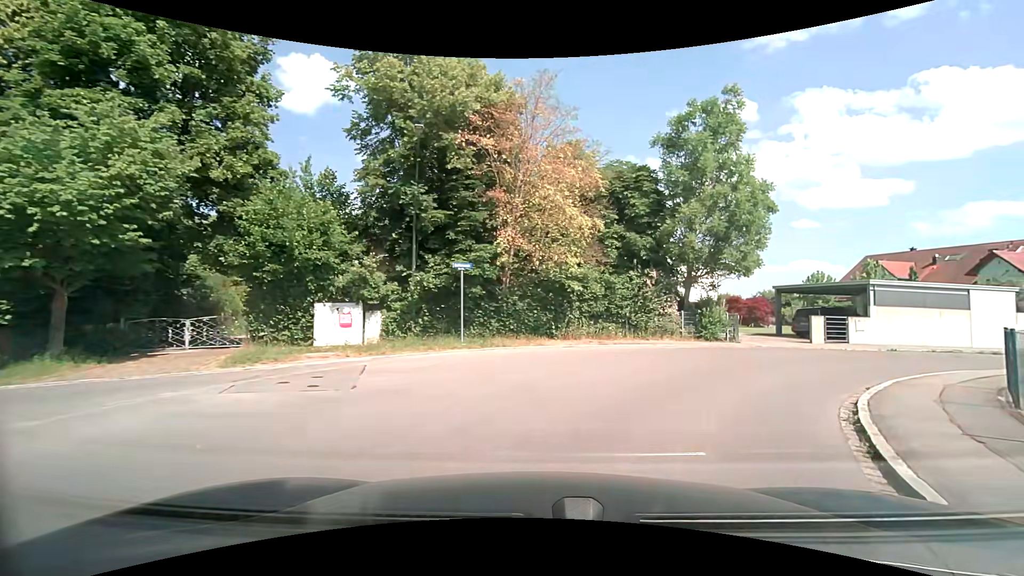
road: residential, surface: asphalt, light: Day
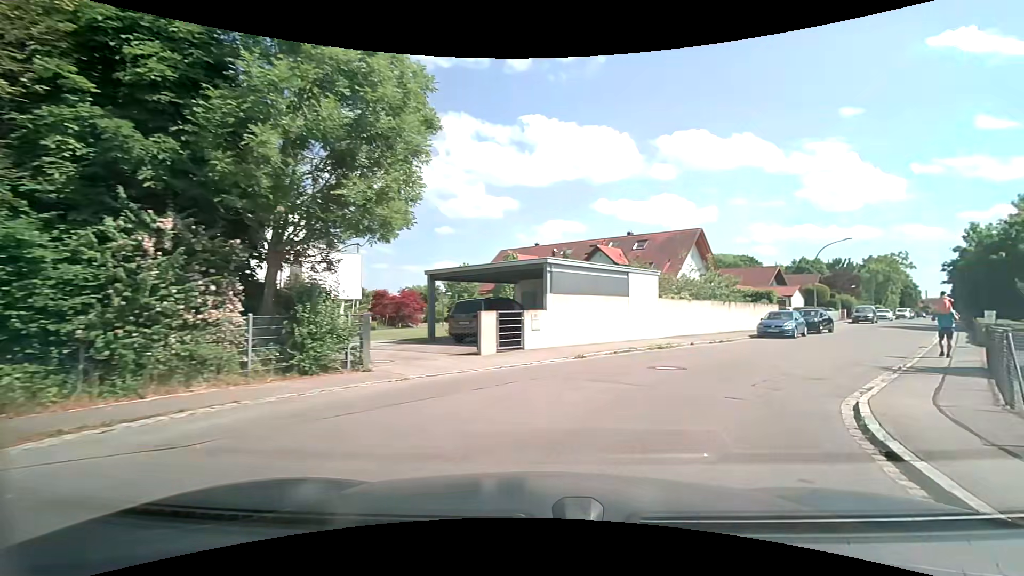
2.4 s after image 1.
(+3.8, +11.7) m; +38°
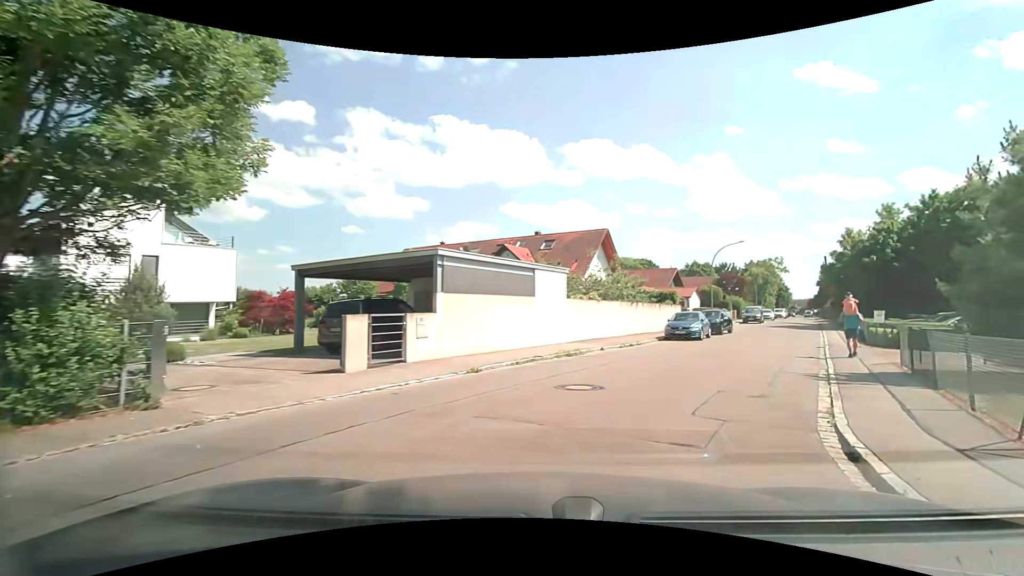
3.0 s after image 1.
(+0.2, +3.0) m; +9°
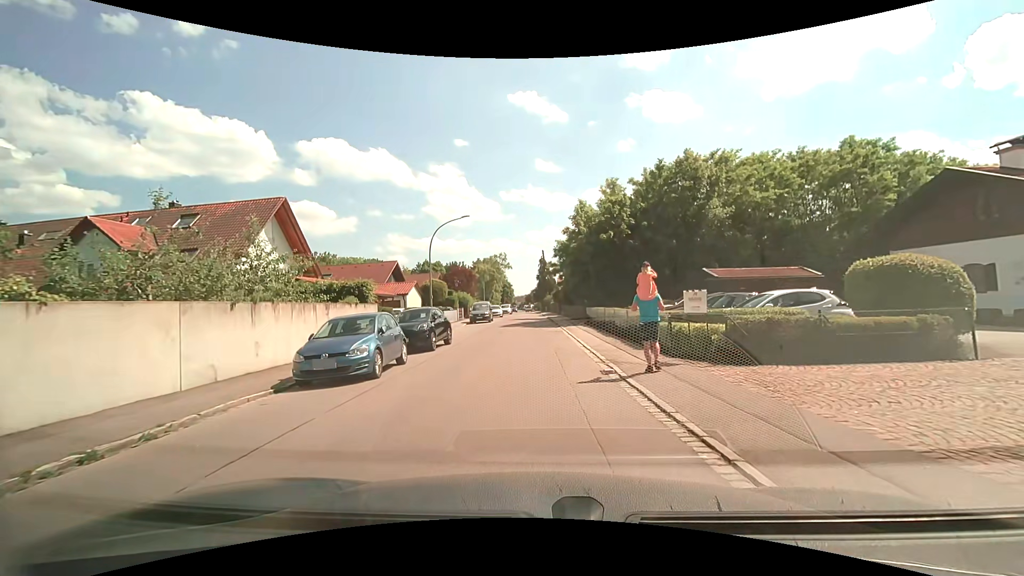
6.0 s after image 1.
(+5.1, +14.5) m; +29°
